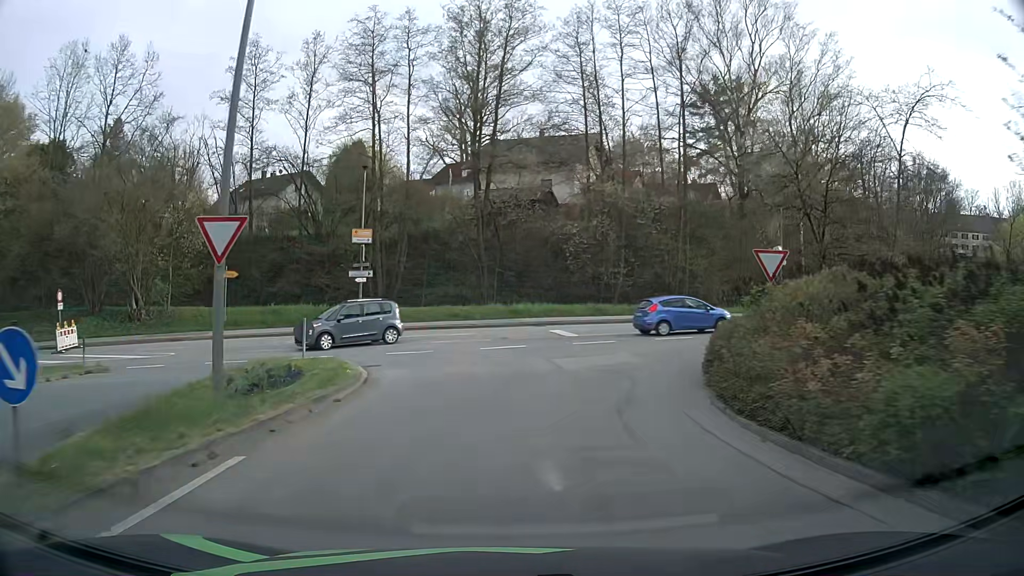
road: unclassified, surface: asphalt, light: Day
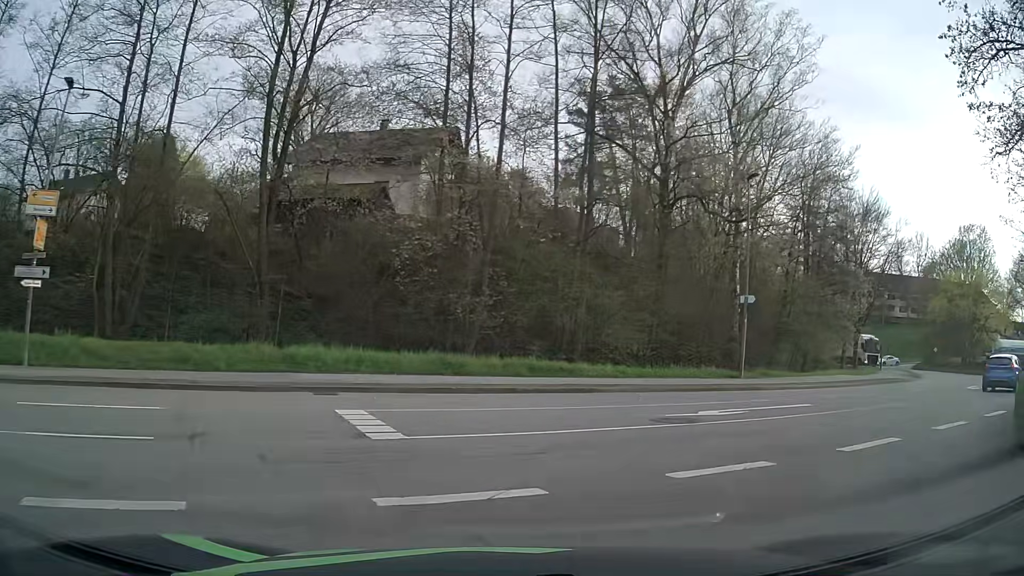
(+1.2, +16.4) m; +13°
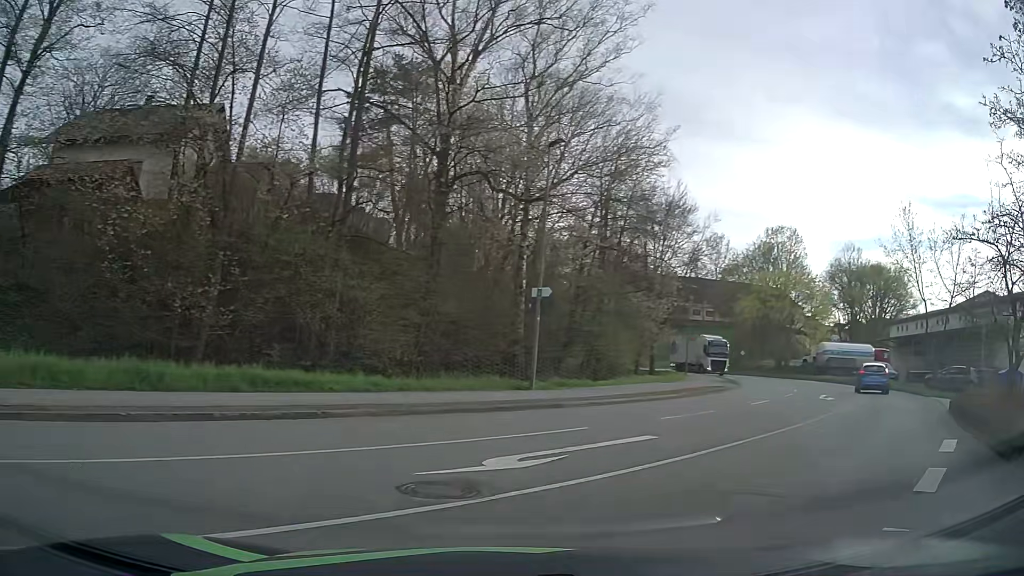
(+0.8, +5.5) m; +18°
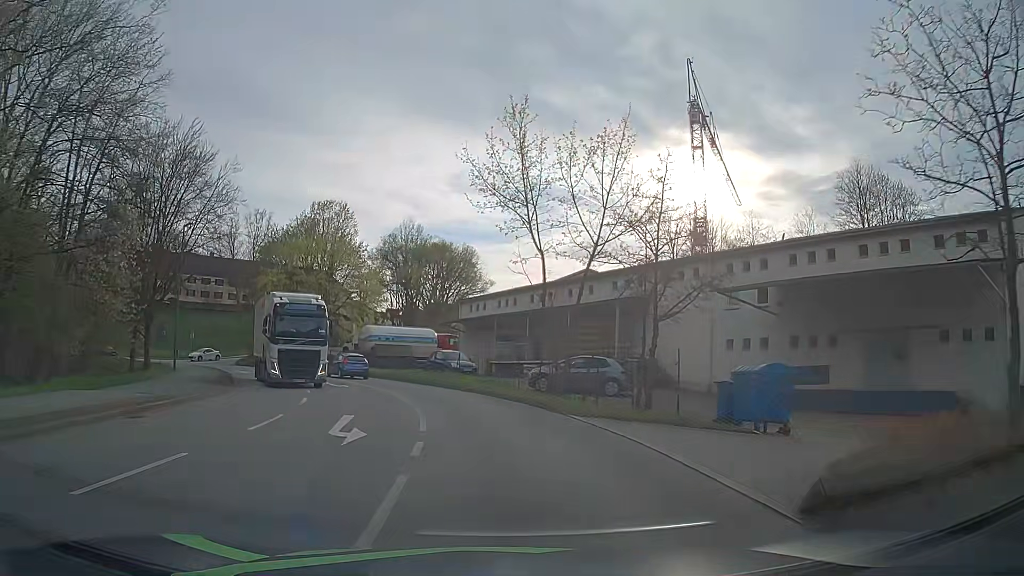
(+6.3, +13.3) m; +39°
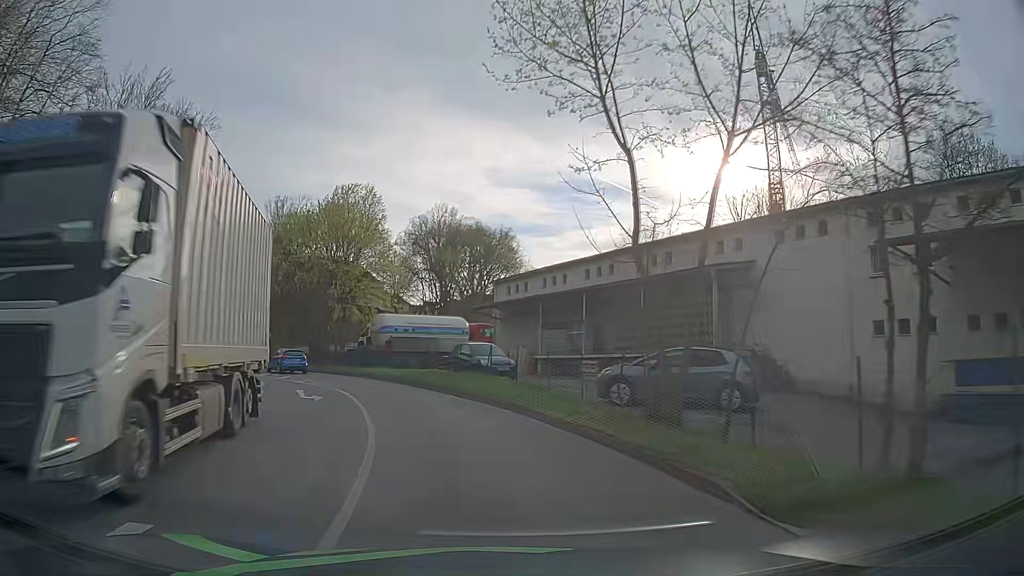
(-0.2, +10.5) m; -4°
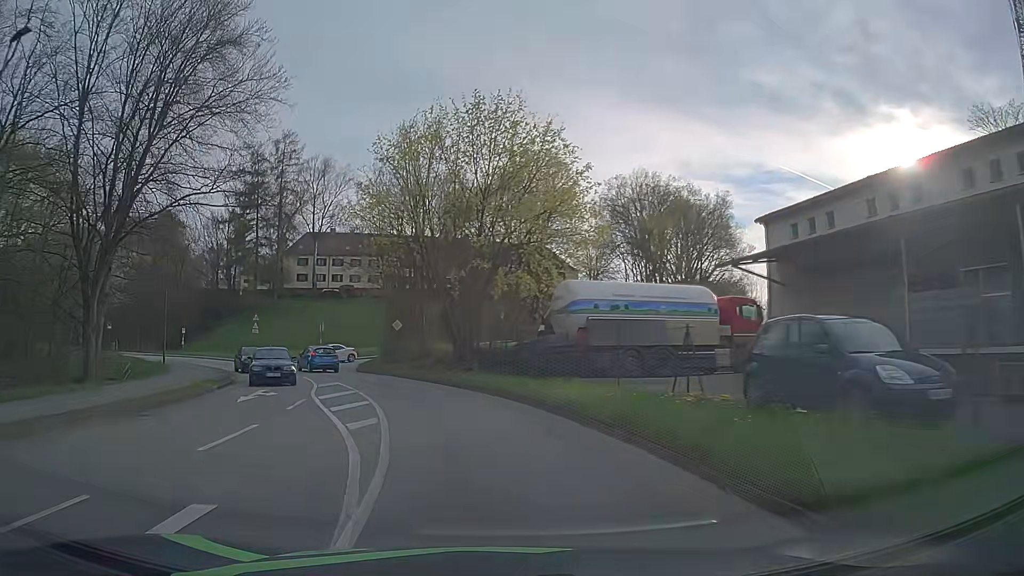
(-2.5, +18.6) m; -16°
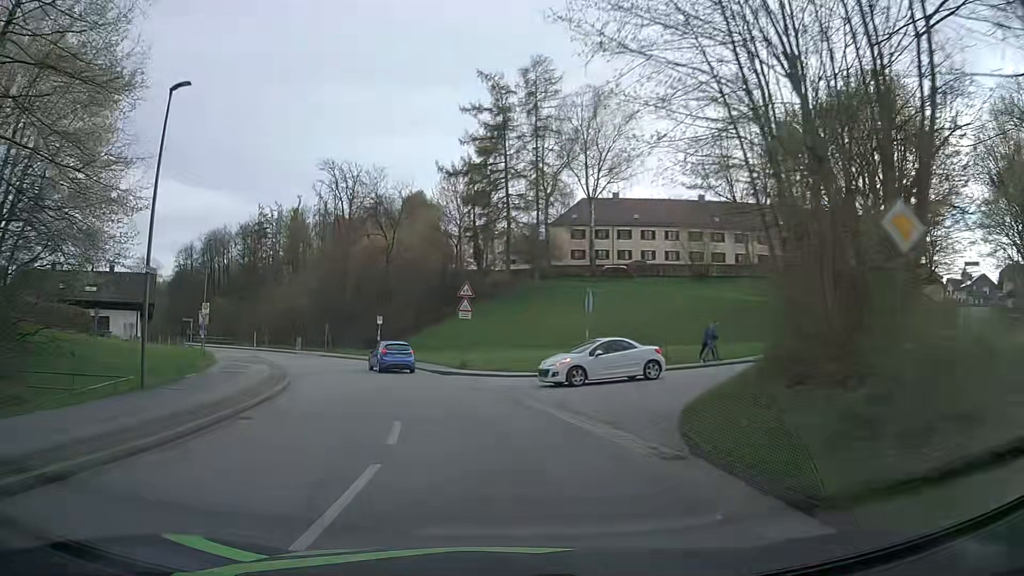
(-6.3, +28.3) m; -25°
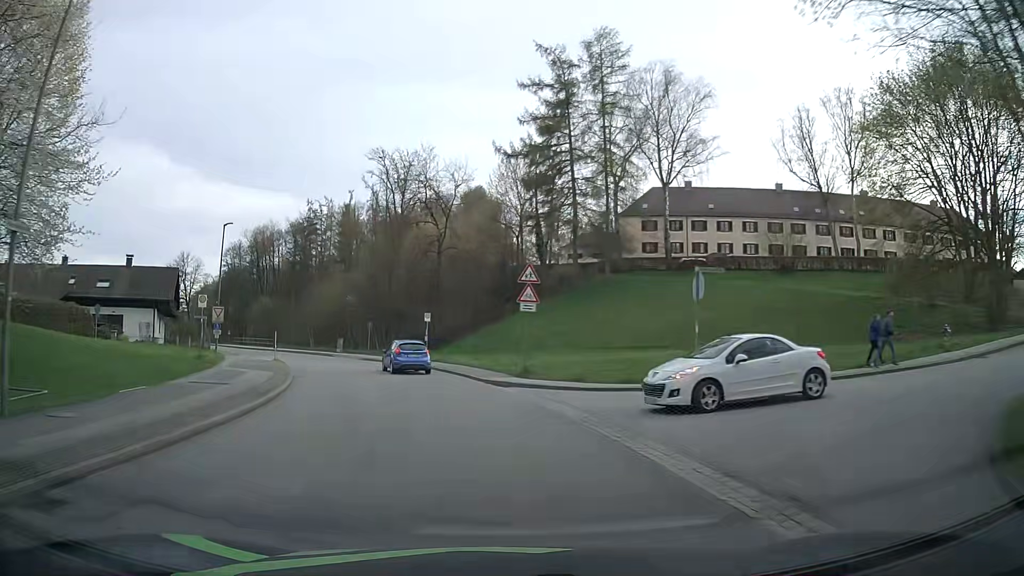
(-0.3, +7.8) m; -5°
(-1, +10) (-2, +20) (-5, +30) (-8, +39) (-13, +48) (-18, +56) (-24, +65) (-30, +73) (-36, +80) (-42, +88) m
